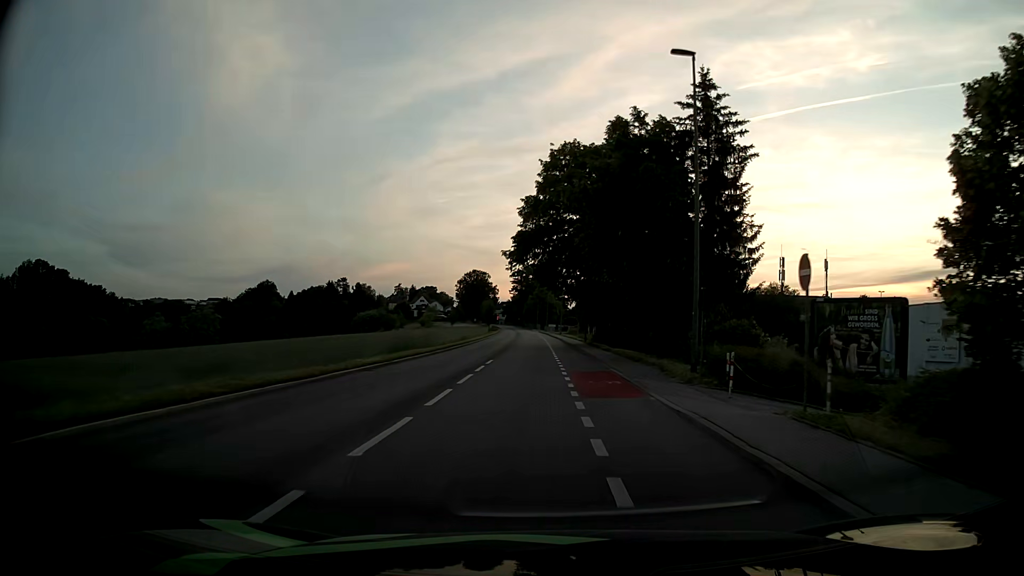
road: tertiary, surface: asphalt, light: Day
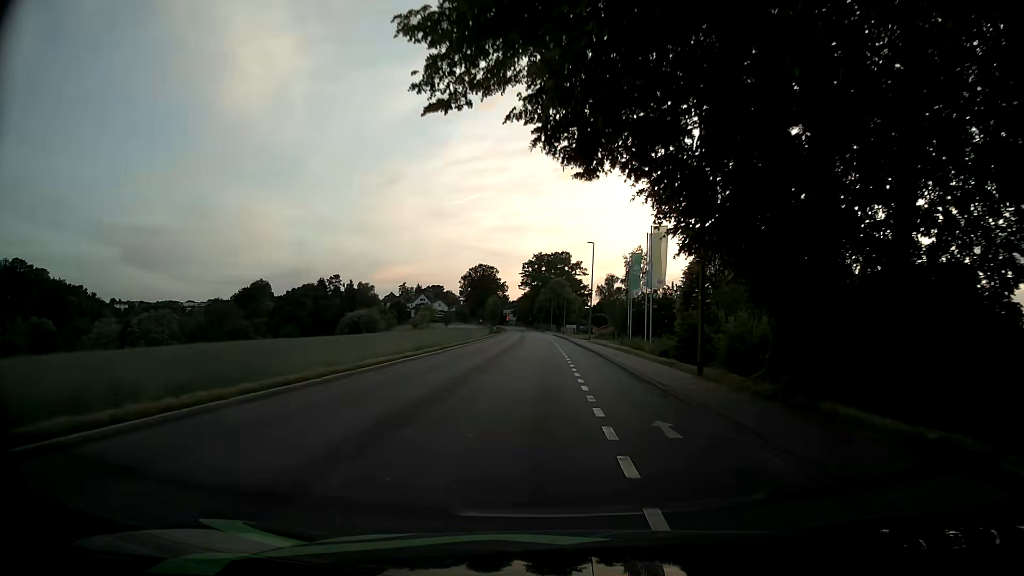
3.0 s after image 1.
(-0.6, +37.3) m; -1°
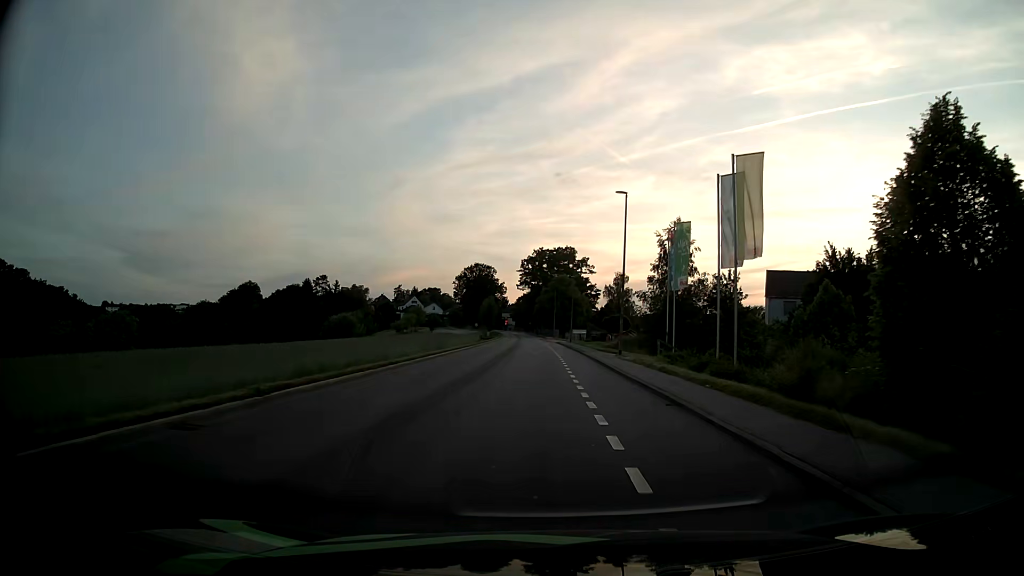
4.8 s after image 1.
(-0.1, +22.6) m; 0°
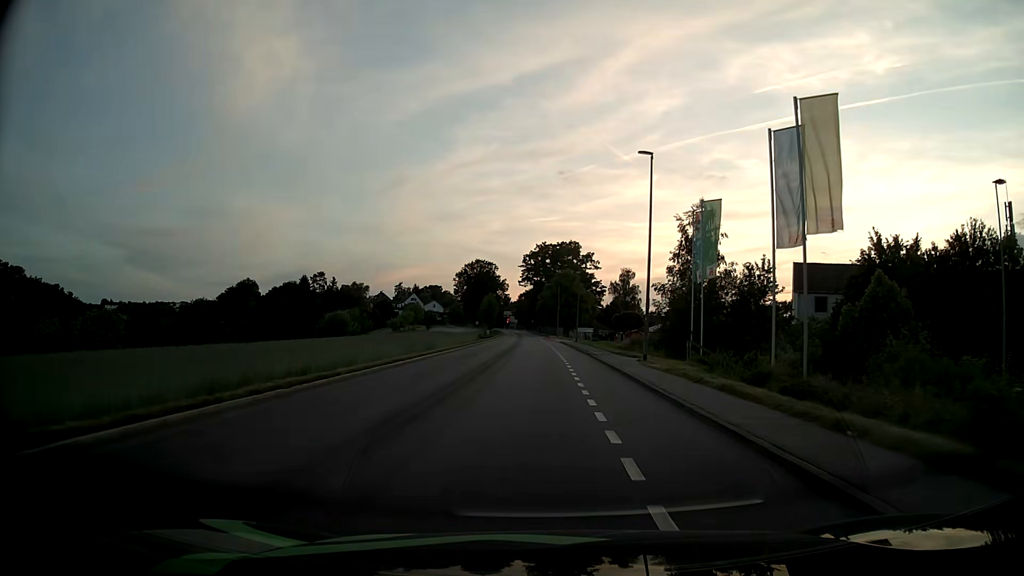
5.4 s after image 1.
(0.0, +7.5) m; 0°
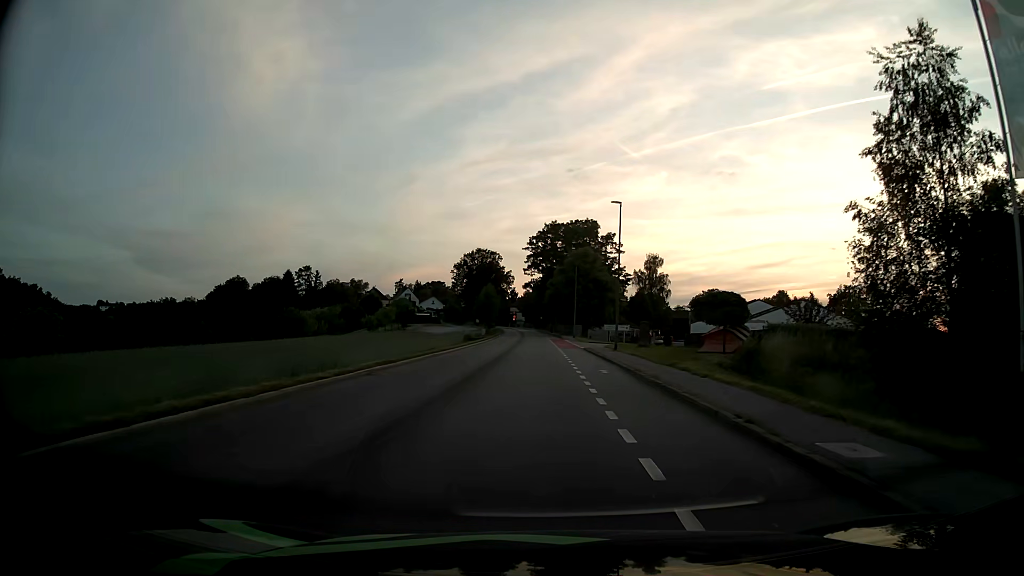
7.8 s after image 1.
(-0.1, +30.3) m; -1°
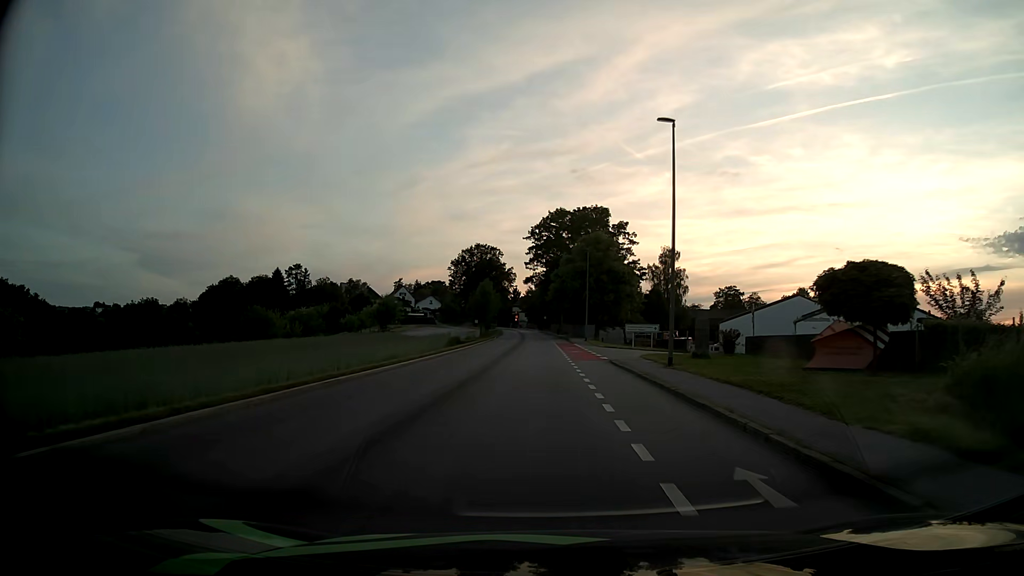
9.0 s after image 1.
(0.0, +15.2) m; 0°
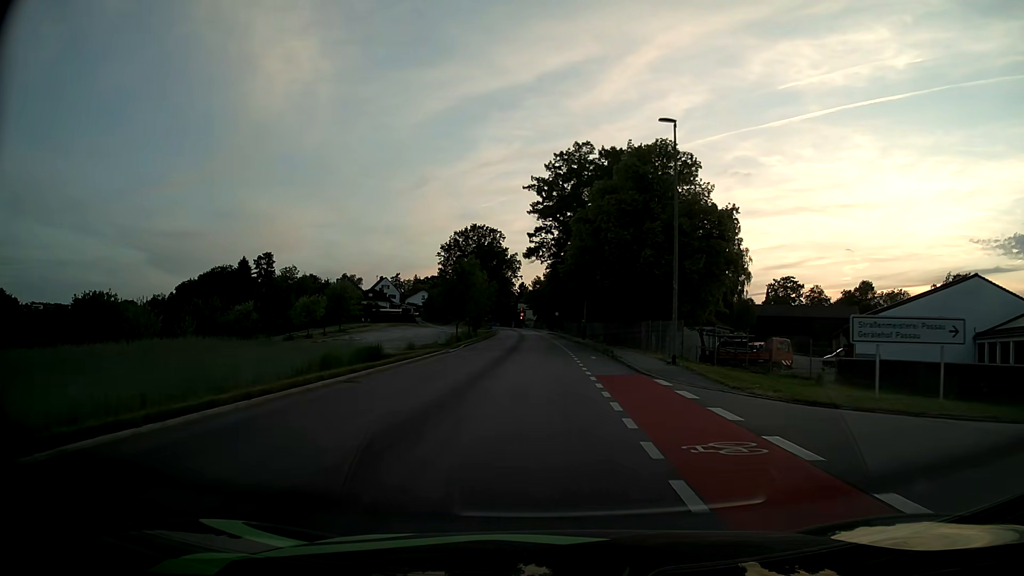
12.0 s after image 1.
(-0.3, +38.1) m; -1°
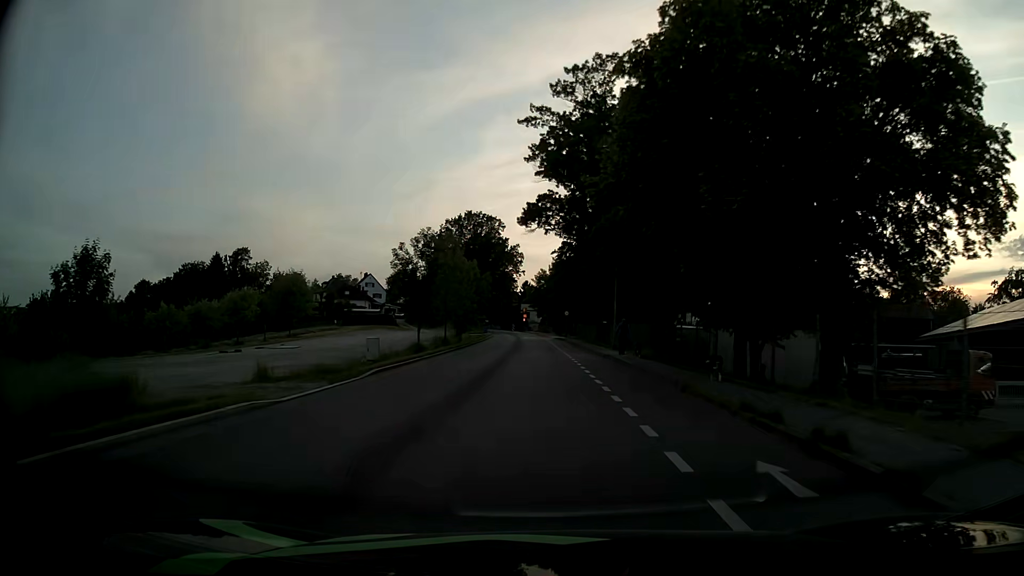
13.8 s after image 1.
(-0.1, +22.8) m; 0°
(0, +10) (0, +20) (0, +30) (0, +40) (-1, +50) (-1, +60) (-1, +70) (-2, +80) (-2, +90) (-3, +100) m
